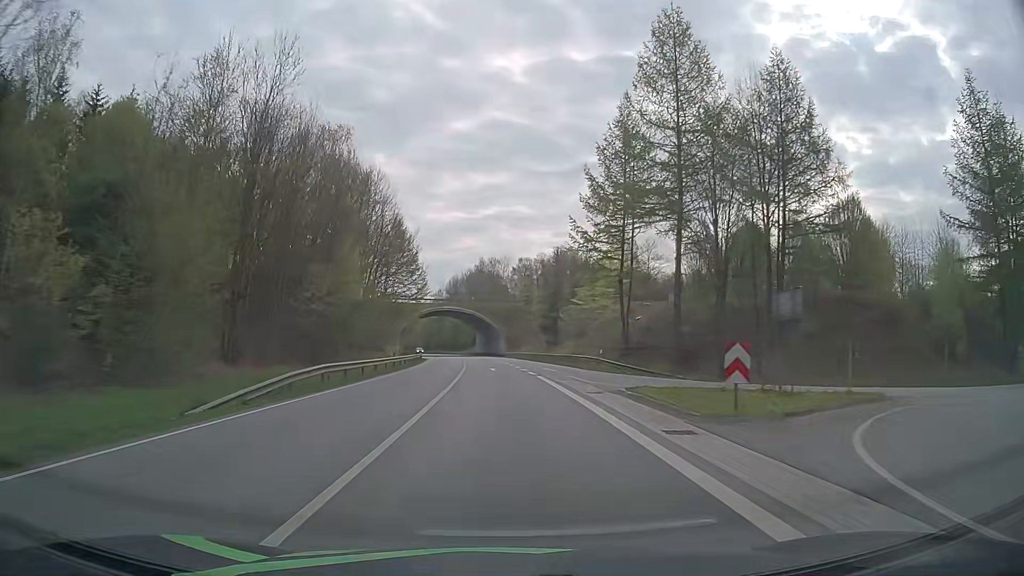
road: primary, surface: asphalt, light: Day
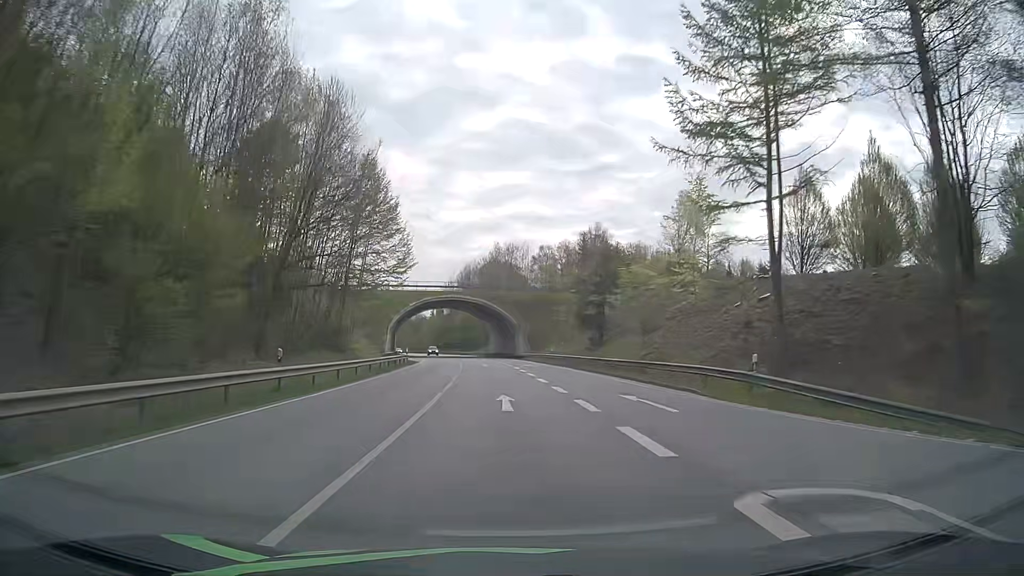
(-0.1, +25.1) m; -1°
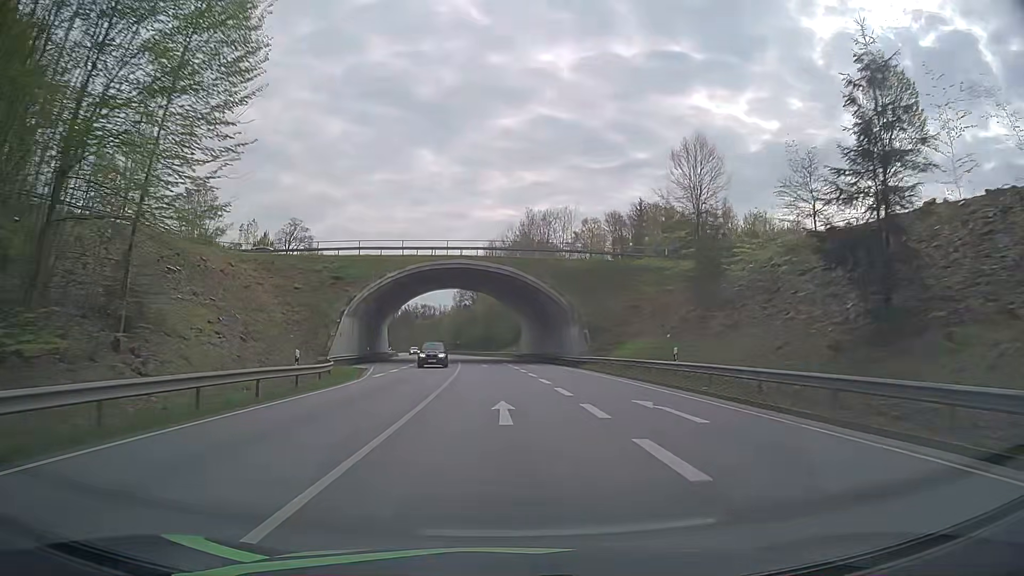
(-1.0, +37.6) m; -3°
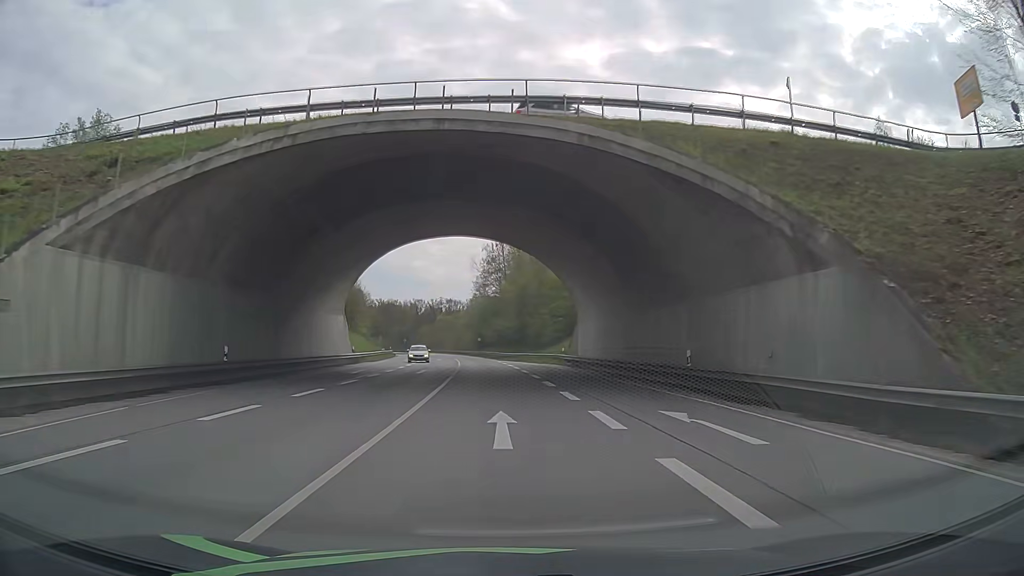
(-0.9, +37.6) m; -3°
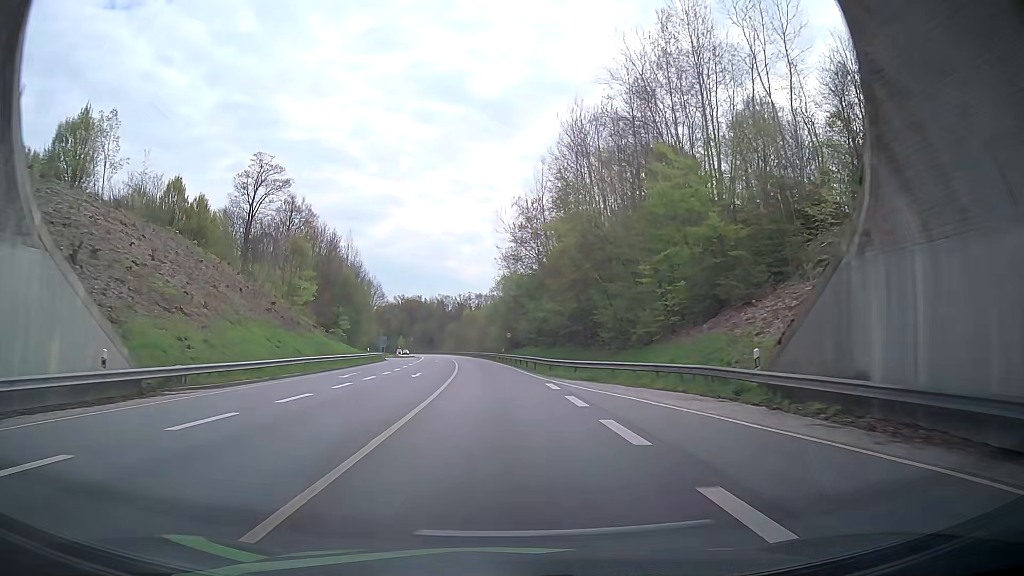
(-0.7, +37.7) m; -3°
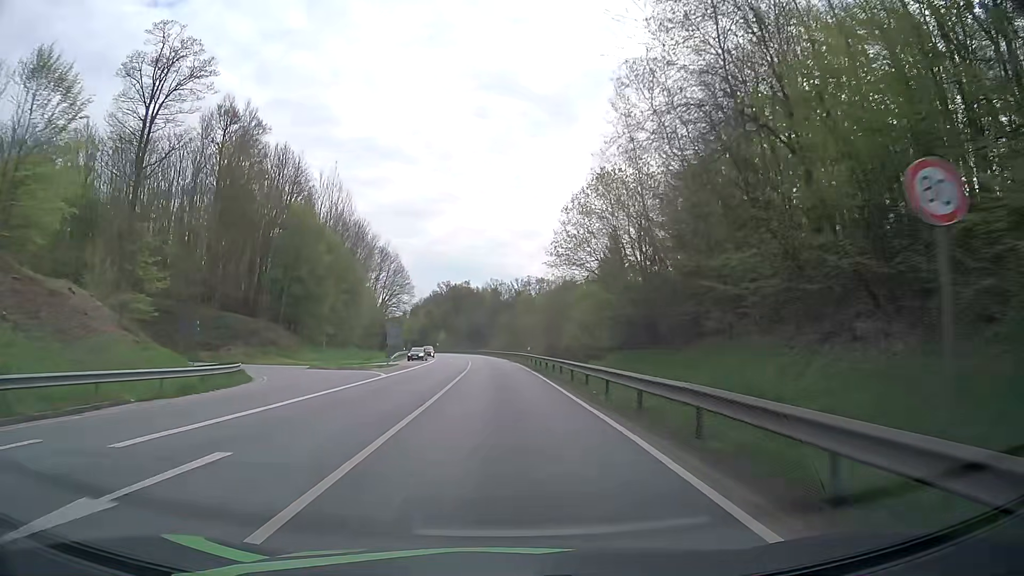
(-2.7, +62.7) m; -5°
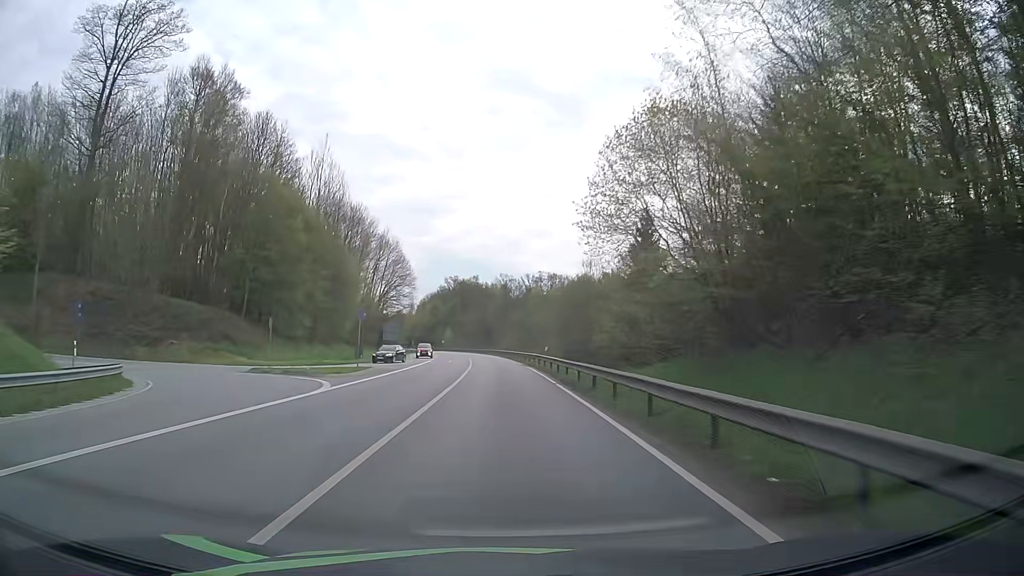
(-0.2, +12.6) m; -2°
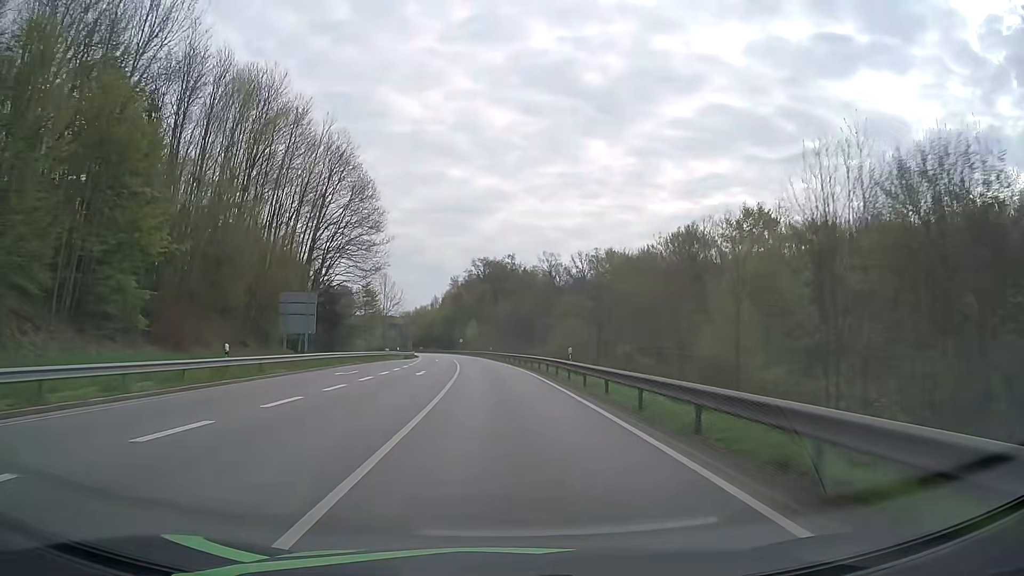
(-1.1, +62.8) m; -2°
(0, +10) (0, +20) (-1, +30) (-1, +40) (-2, +50) (-3, +60) (-4, +70) (-5, +80) (-6, +90) (-7, +100) m
